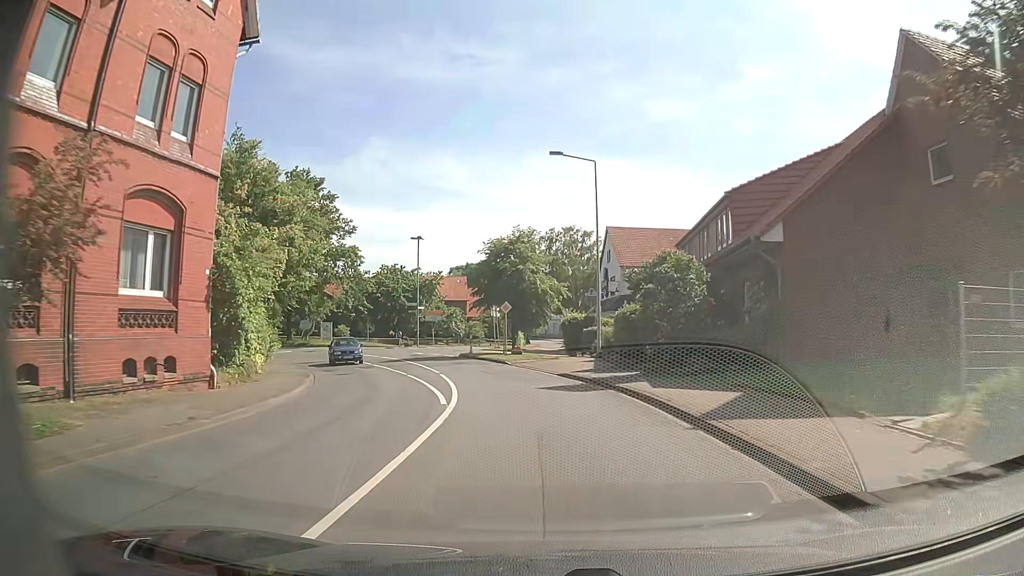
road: secondary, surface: asphalt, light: Day
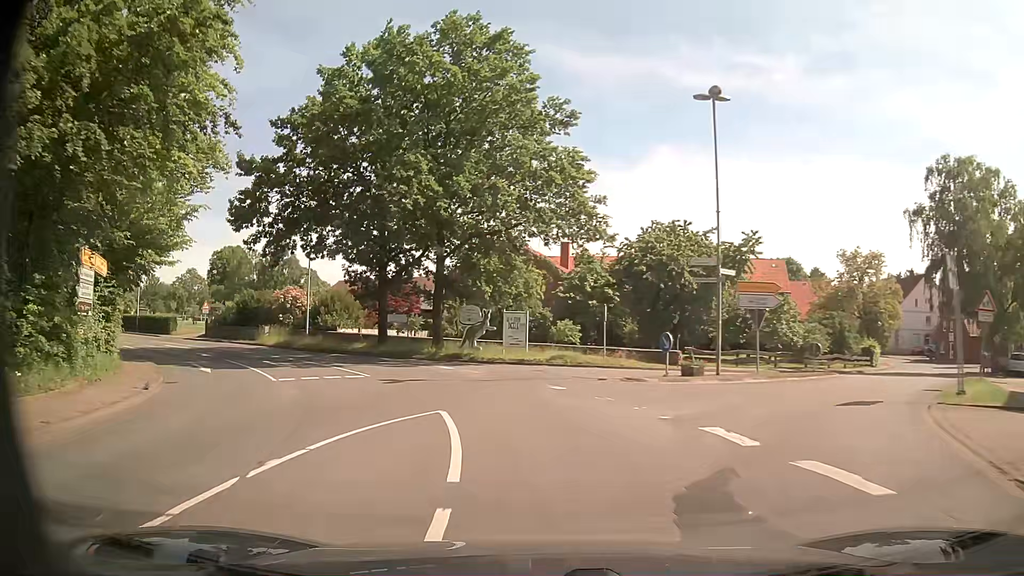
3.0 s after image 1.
(-6.8, +36.9) m; -25°
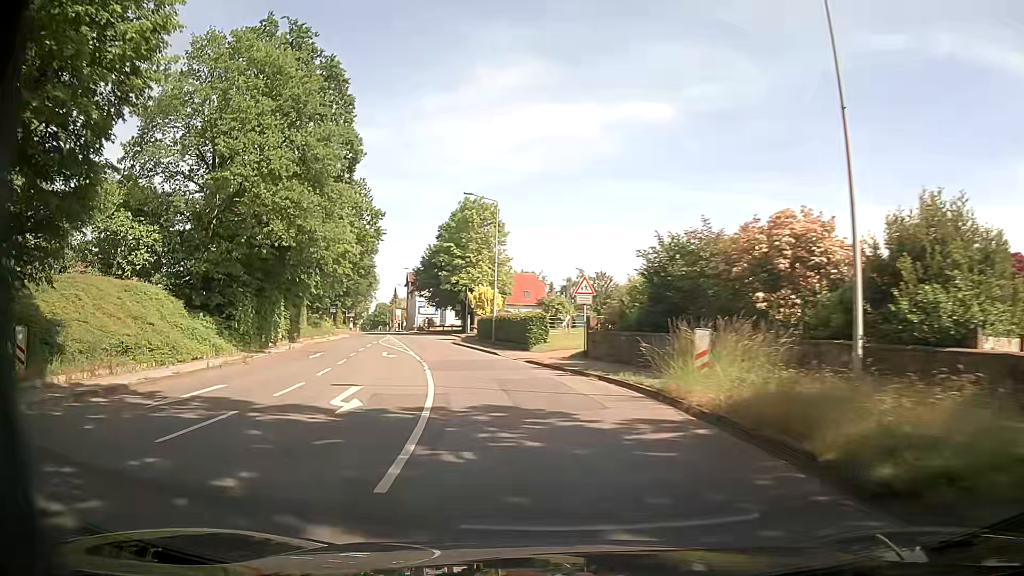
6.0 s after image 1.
(-12.3, +34.0) m; -42°
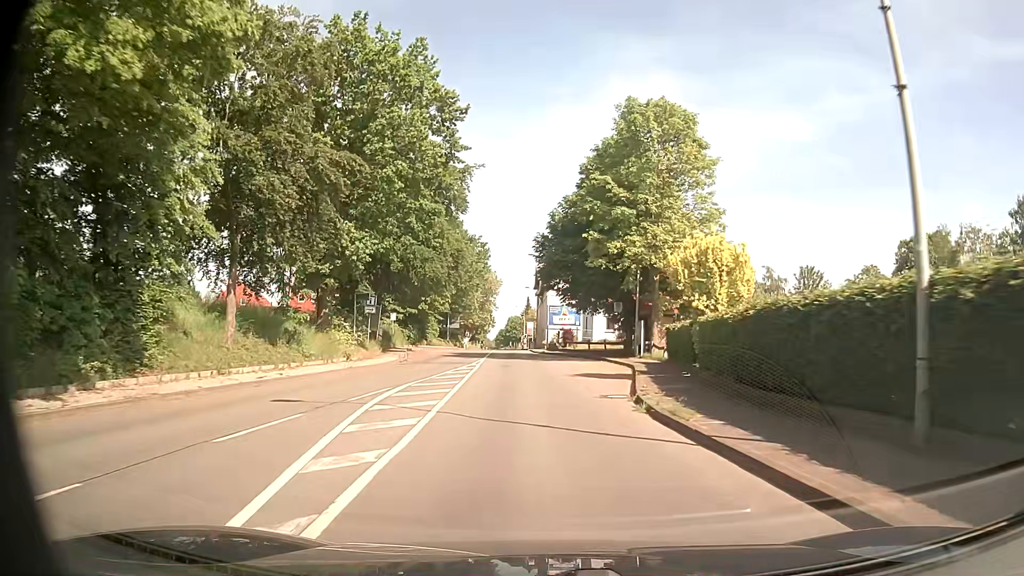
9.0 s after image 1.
(-6.3, +36.0) m; -13°
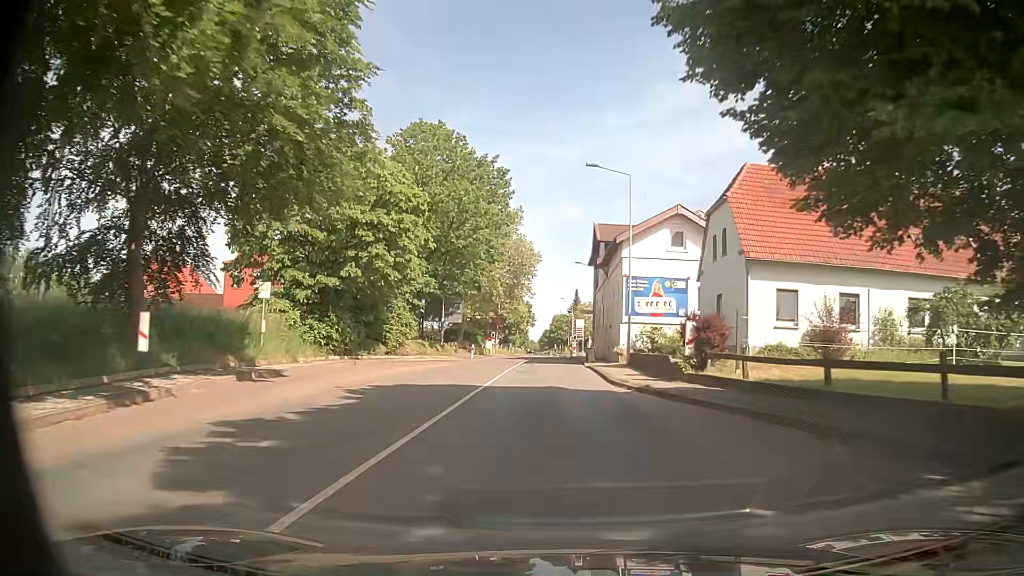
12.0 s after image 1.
(-1.4, +37.5) m; -3°
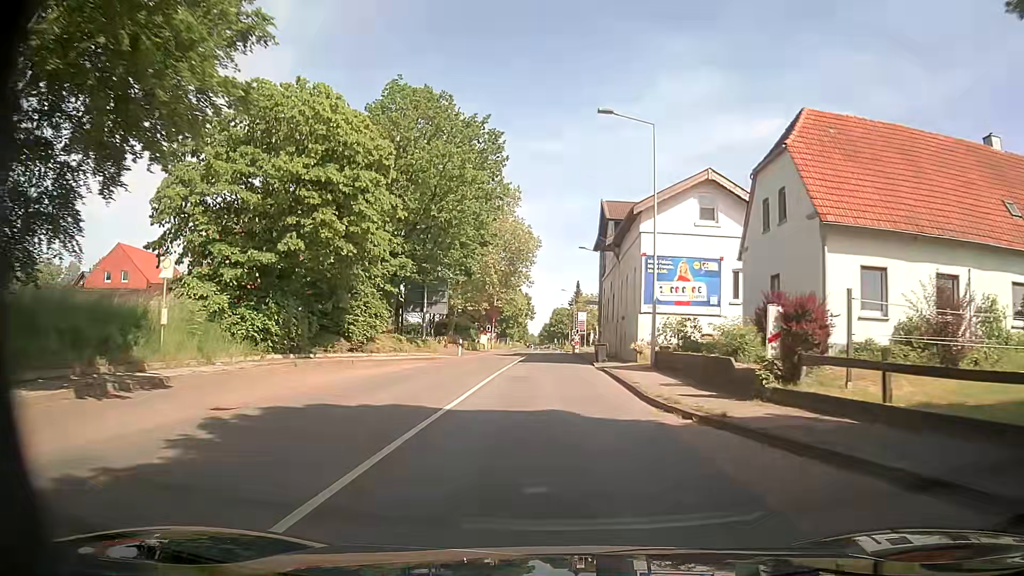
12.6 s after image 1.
(0.0, +7.5) m; +1°
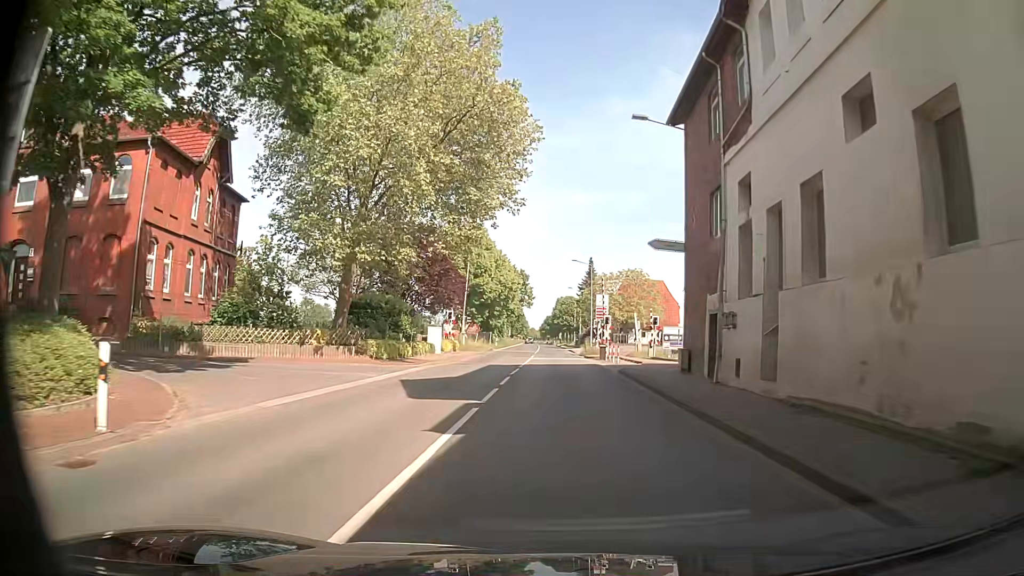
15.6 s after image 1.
(-1.1, +37.3) m; -3°
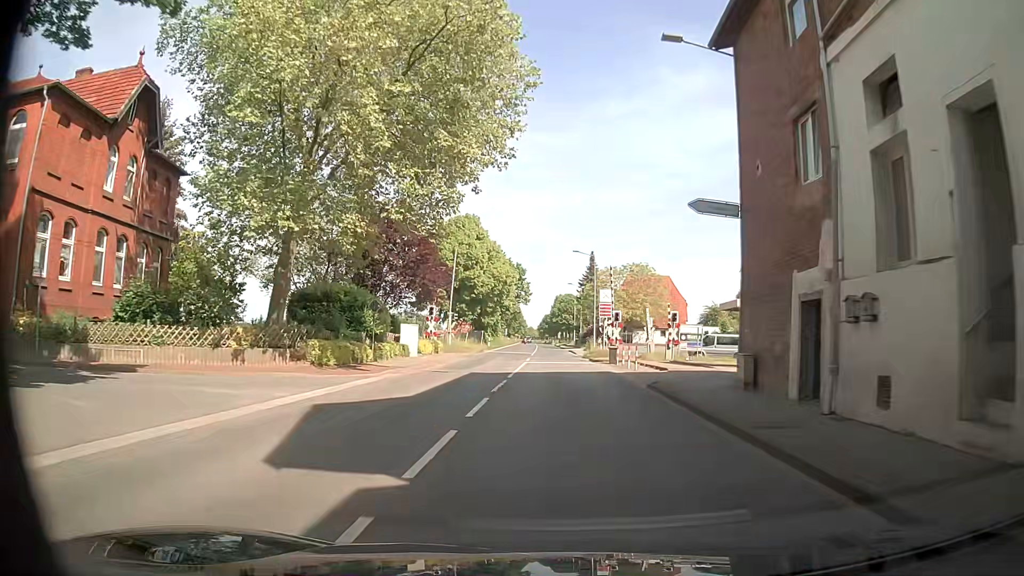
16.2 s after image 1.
(+0.2, +7.5) m; +2°
(0, +10) (0, +20) (0, +30) (0, +40) (0, +50) (0, +60) (0, +70) (0, +80) (0, +90) (0, +100) m
